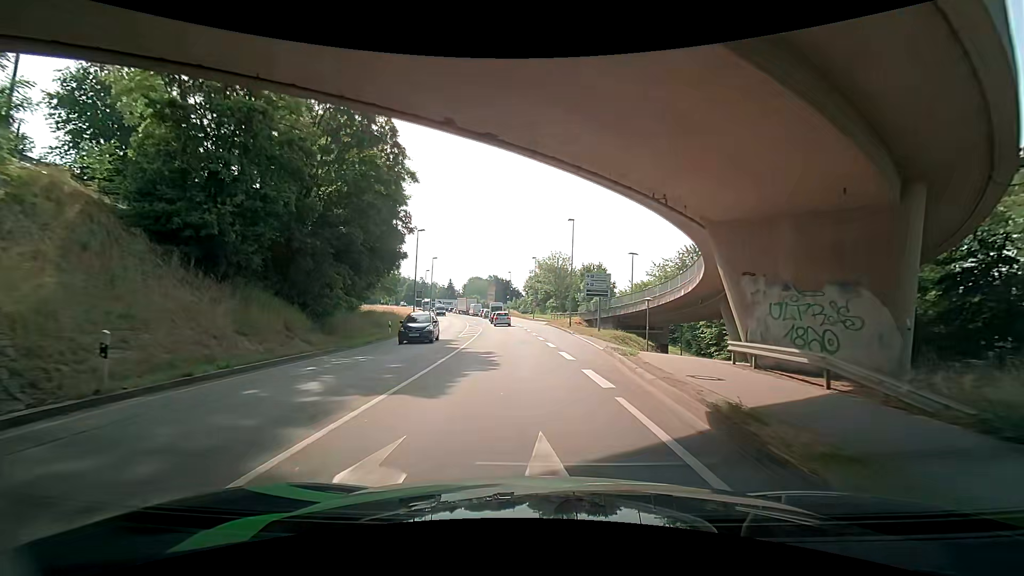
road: primary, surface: asphalt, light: Day
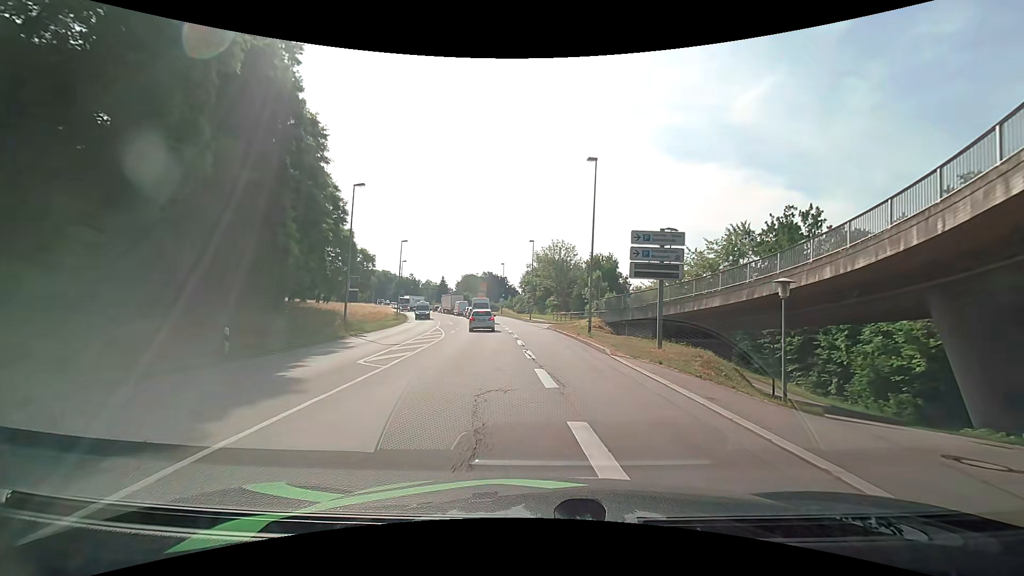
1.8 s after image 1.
(-0.1, +18.1) m; -1°
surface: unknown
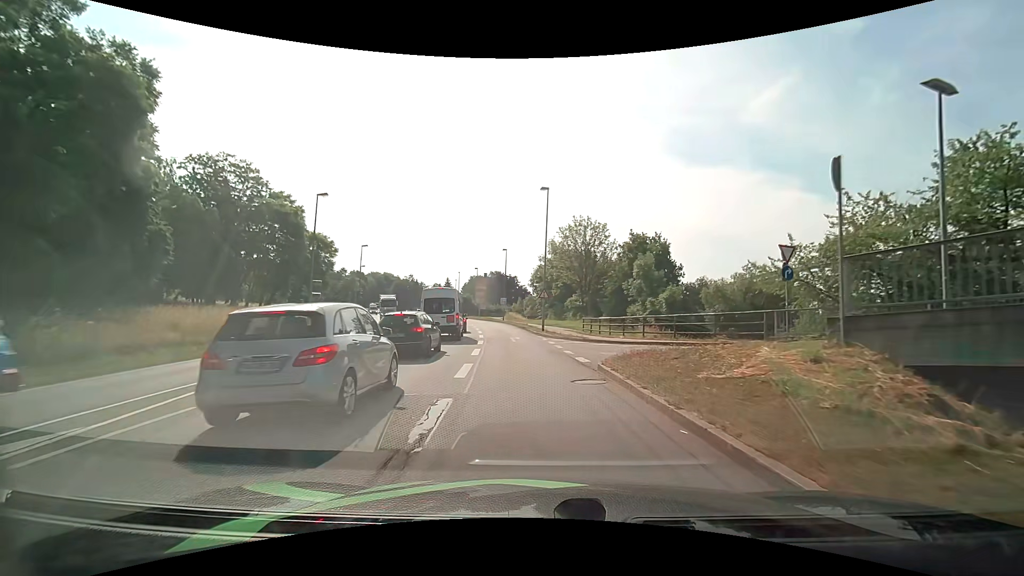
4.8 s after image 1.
(+0.3, +28.0) m; 0°
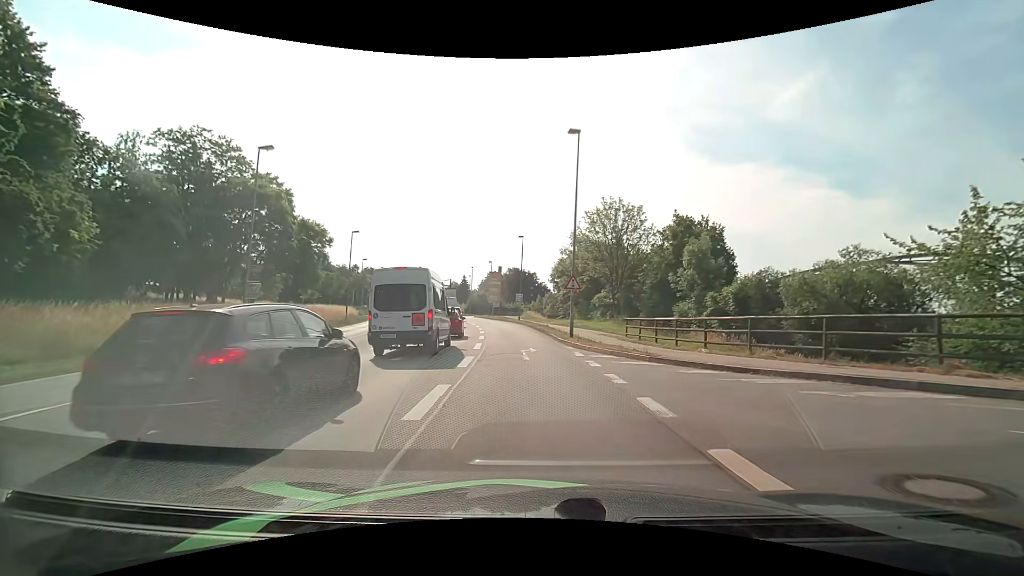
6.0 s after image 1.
(-0.2, +10.7) m; -3°
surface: asphalt
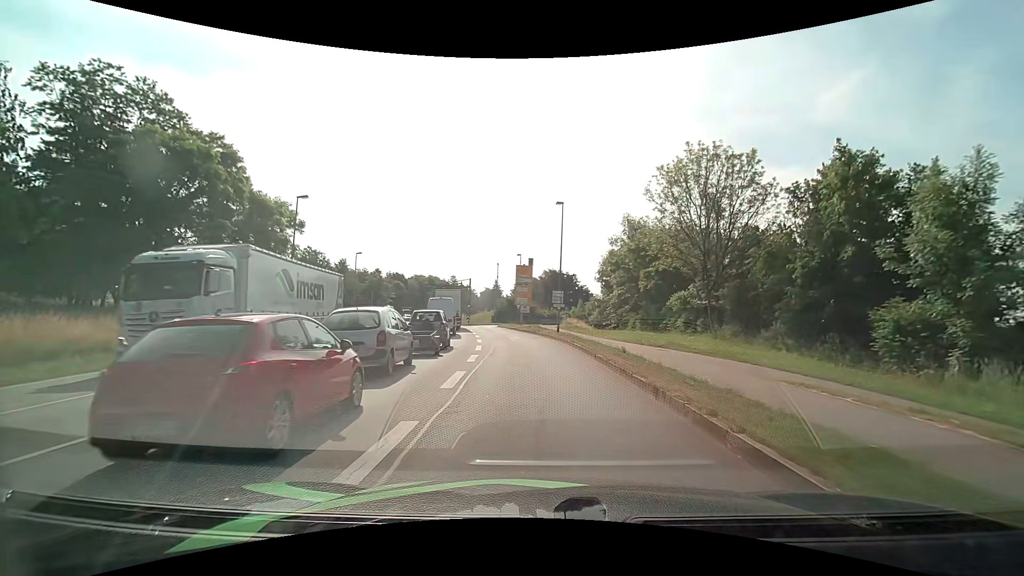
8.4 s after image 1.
(-0.6, +21.0) m; -4°
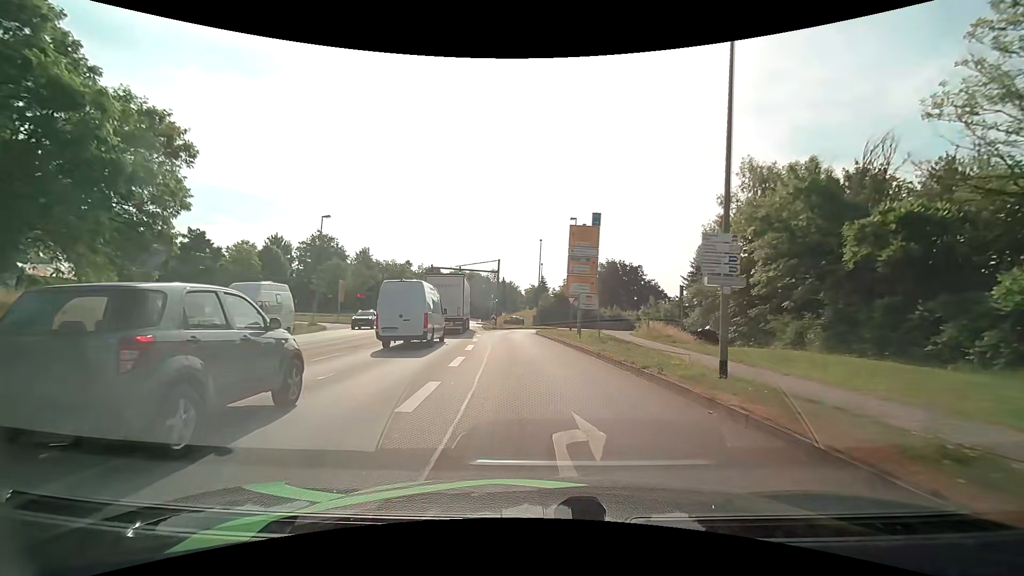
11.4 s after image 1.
(-1.3, +26.1) m; -6°
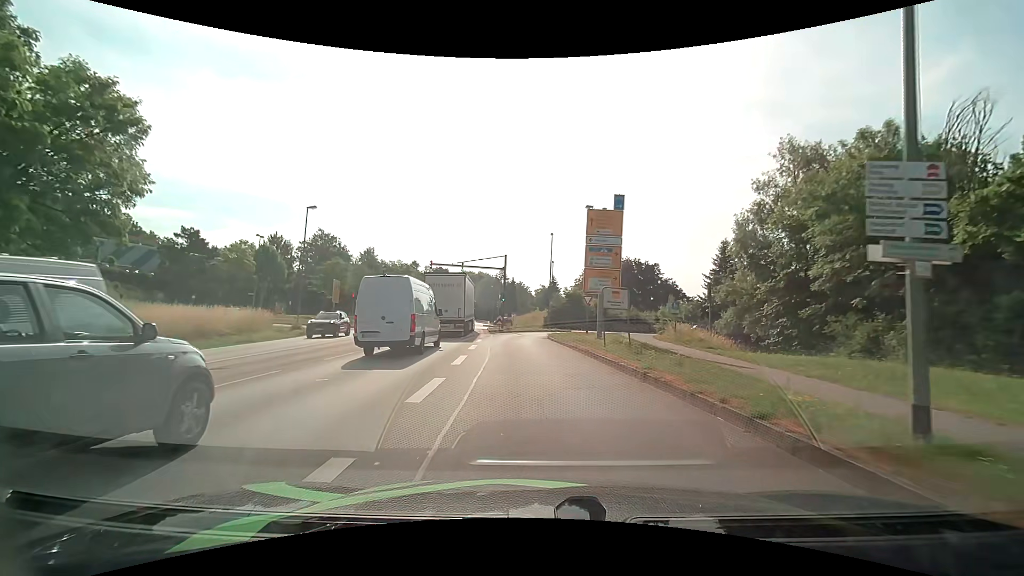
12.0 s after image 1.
(0.0, +5.2) m; -1°
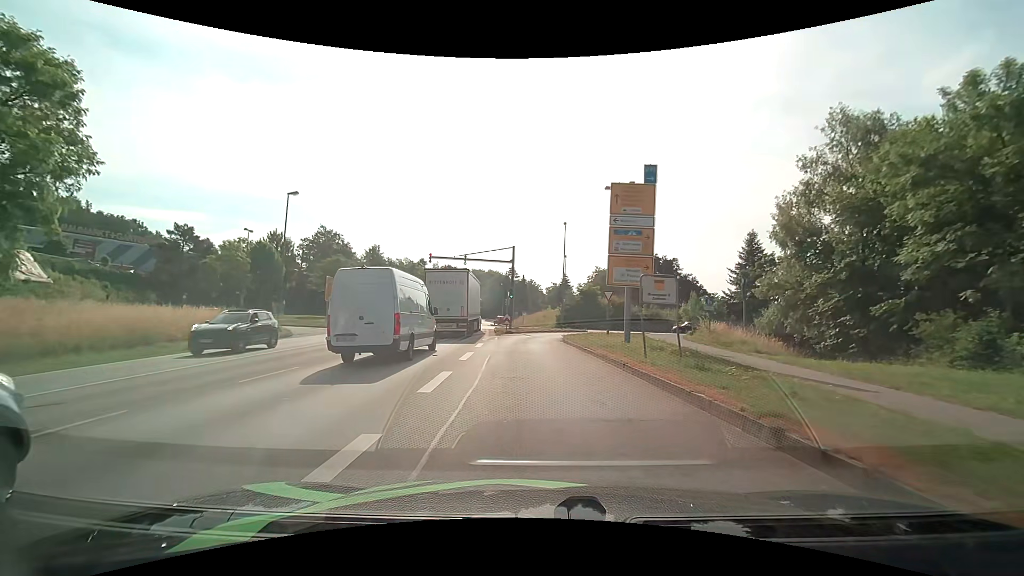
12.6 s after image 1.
(-0.1, +5.1) m; -2°
(0, +10) (-1, +20) (-1, +30) (+2, +40) (+7, +48) (+15, +53) (+25, +55) (+35, +55) (+45, +54) (+55, +53) m
